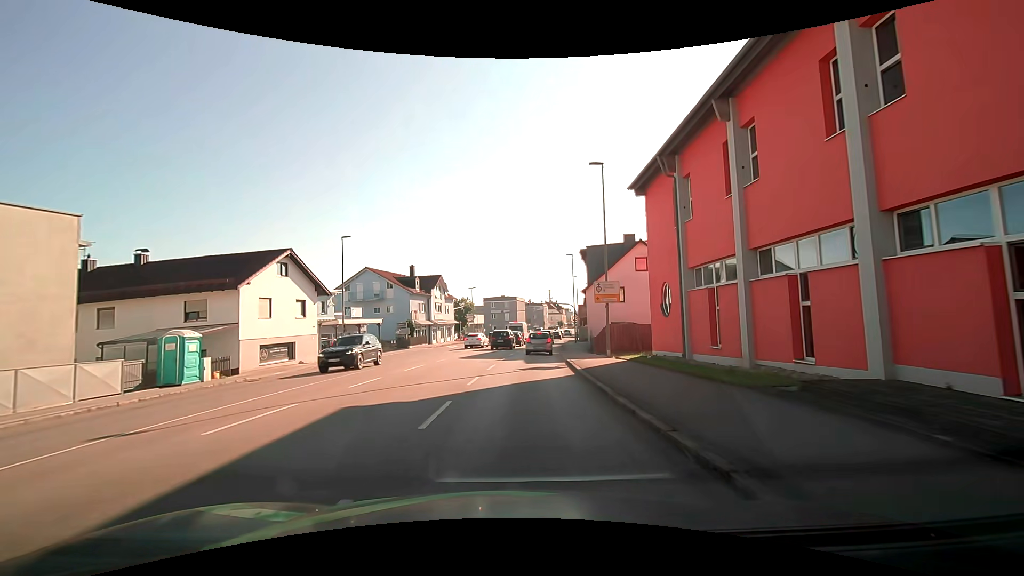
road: tertiary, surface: asphalt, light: Day
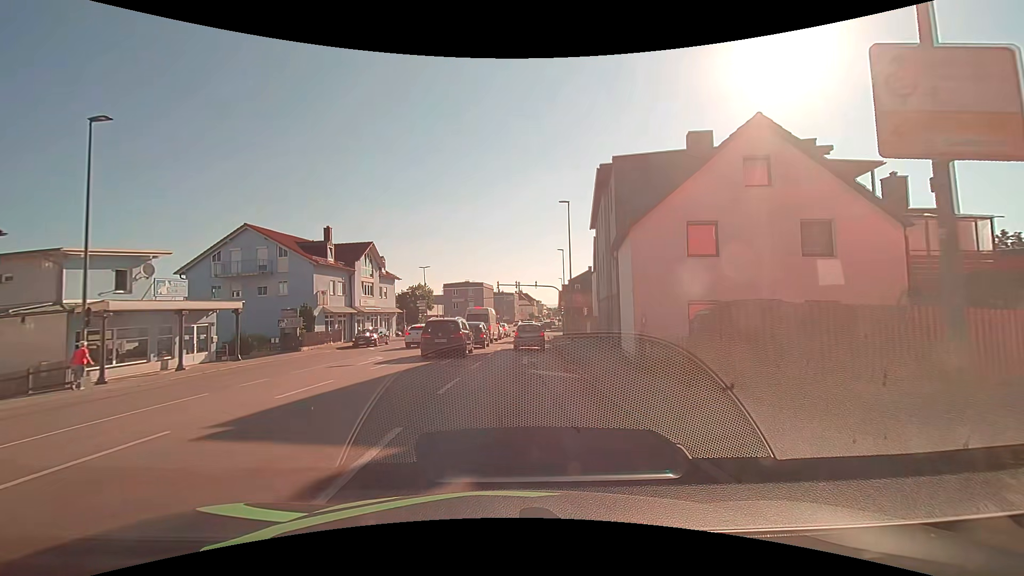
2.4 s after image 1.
(+0.7, +21.7) m; +4°
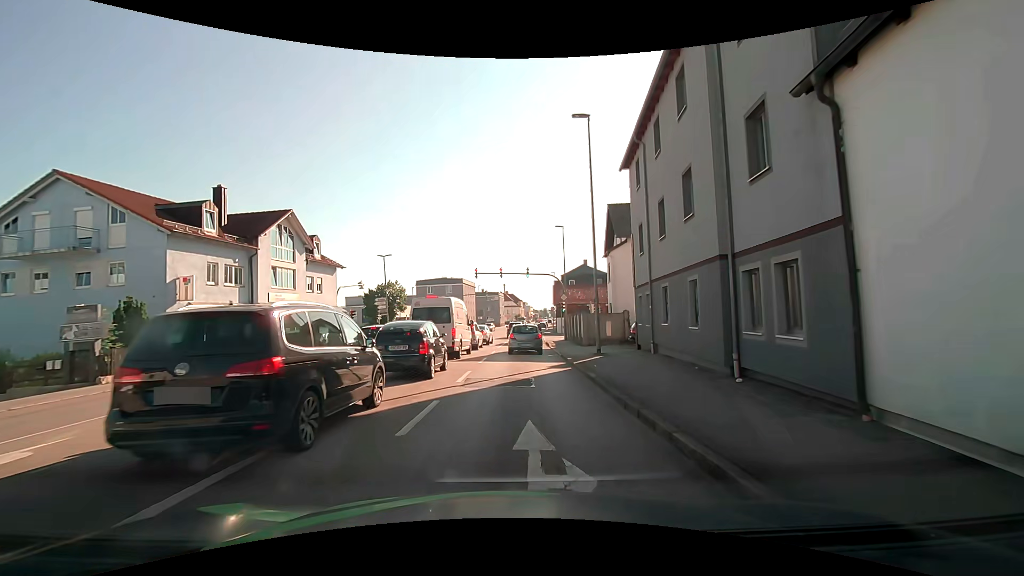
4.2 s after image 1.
(+0.1, +15.4) m; +1°
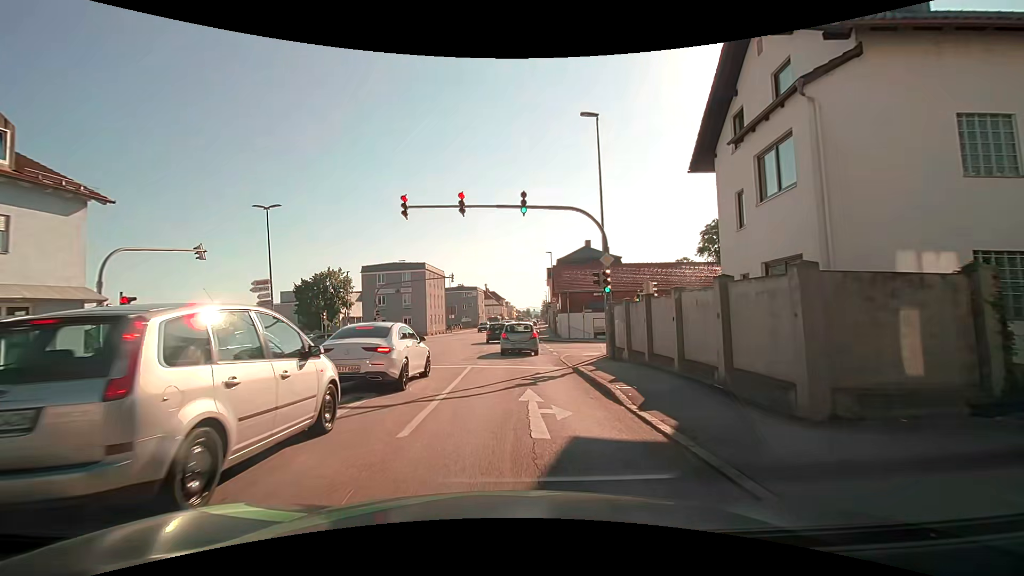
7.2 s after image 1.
(+0.5, +24.6) m; +2°
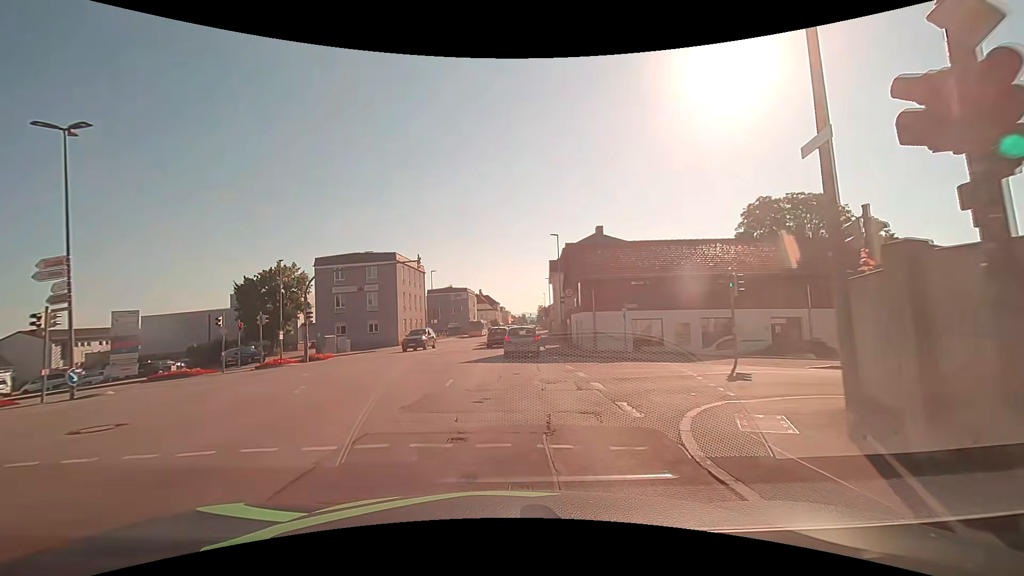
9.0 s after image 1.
(+0.4, +15.2) m; +2°
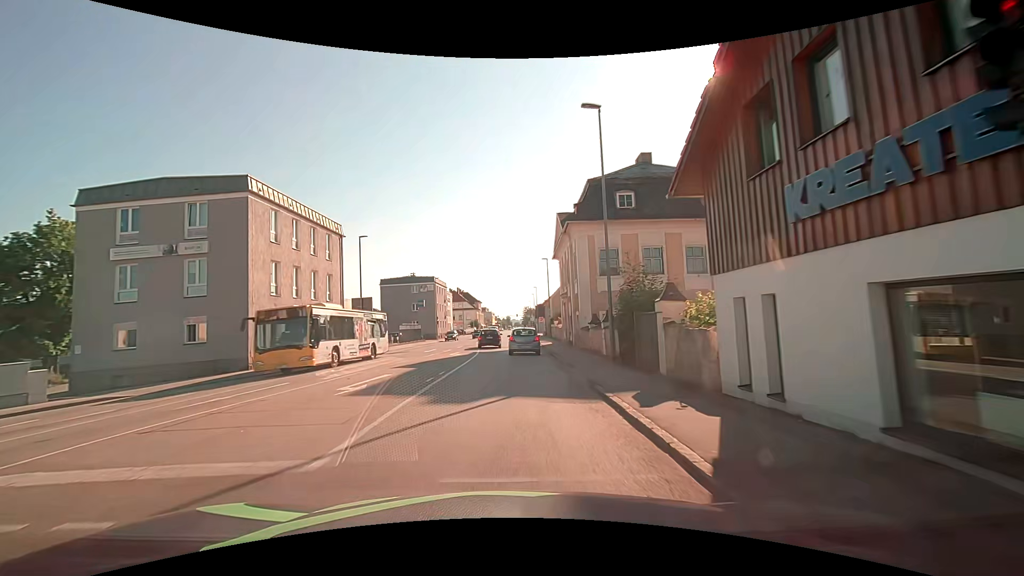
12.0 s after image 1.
(+0.3, +28.6) m; +2°
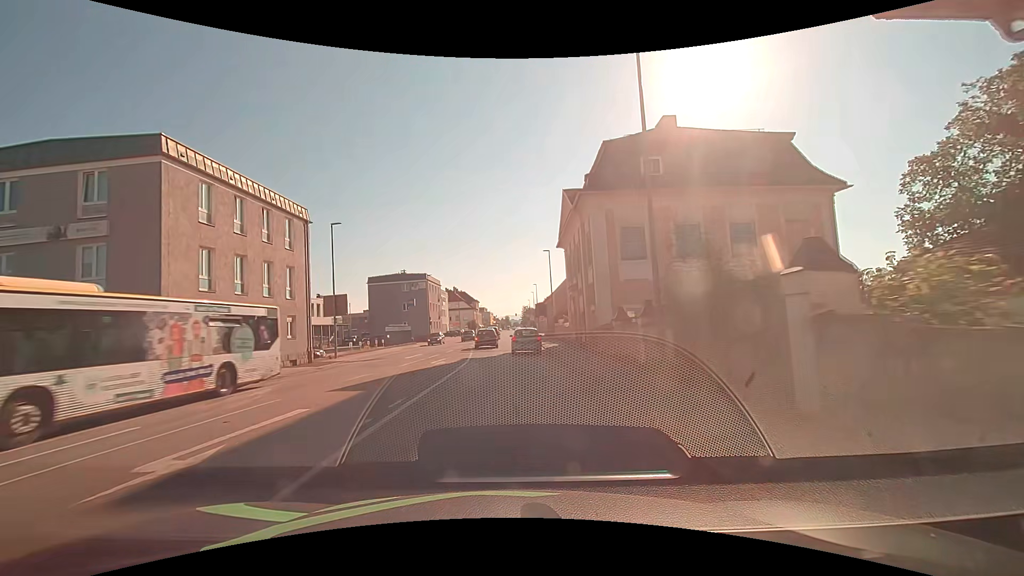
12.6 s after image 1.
(0.0, +6.4) m; 0°
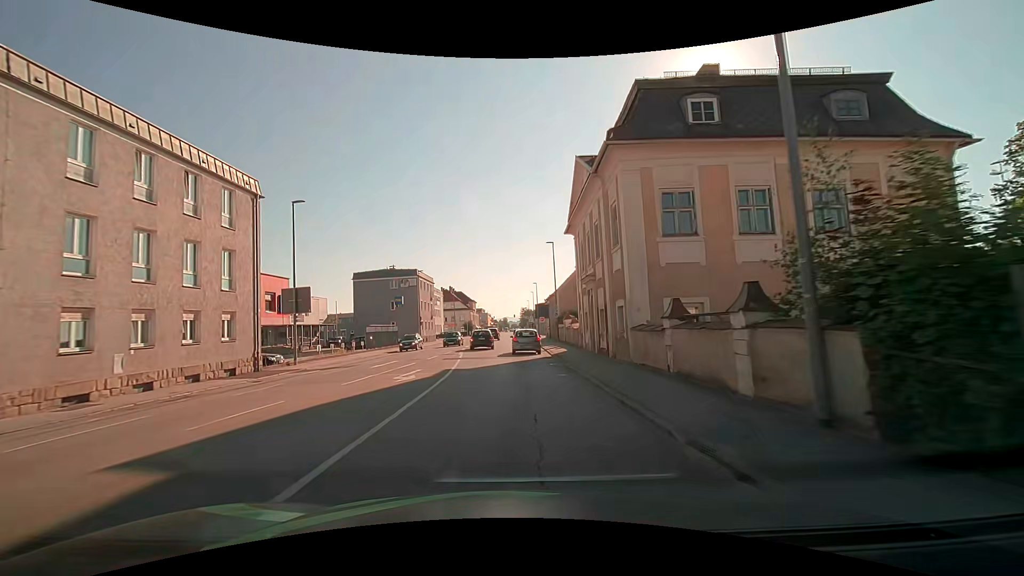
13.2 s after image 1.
(0.0, +6.6) m; 0°
(0, +10) (0, +20) (0, +30) (0, +40) (0, +50) (+1, +60) (+1, +70) (+1, +80) (0, +90) (0, +100) m
